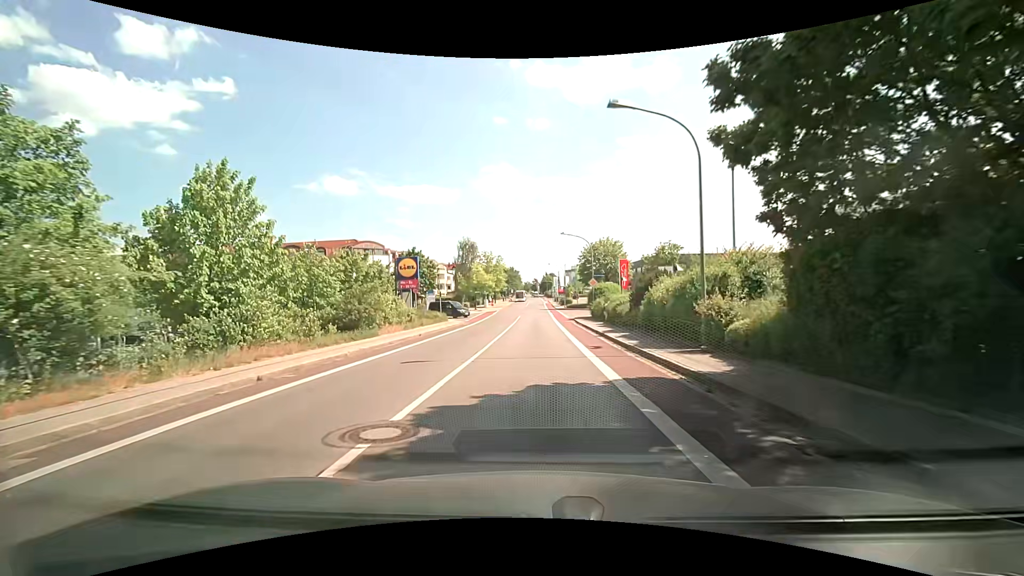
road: tertiary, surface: asphalt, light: Day
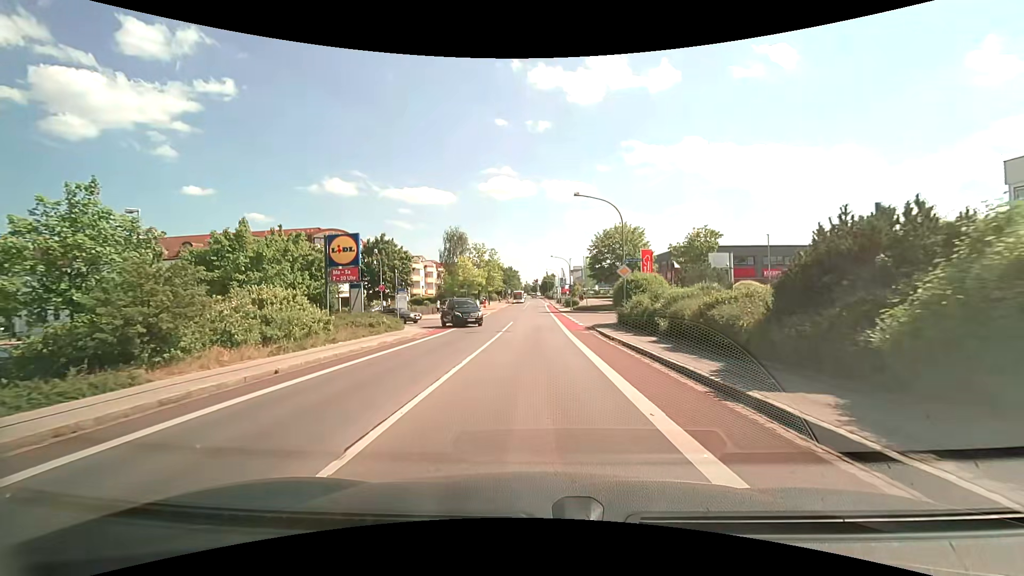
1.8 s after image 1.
(-0.1, +15.0) m; -1°
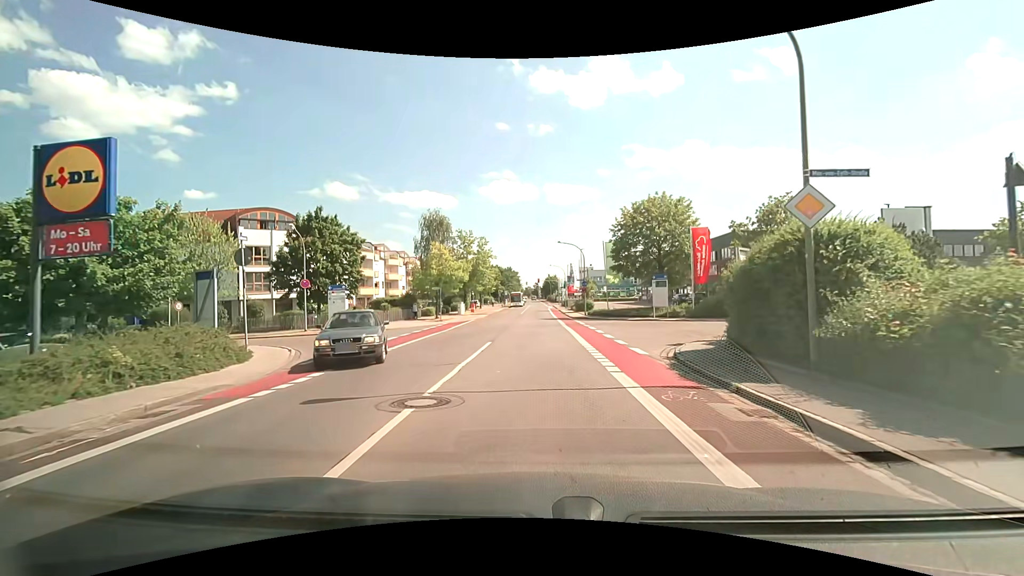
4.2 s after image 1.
(-0.1, +17.9) m; 0°
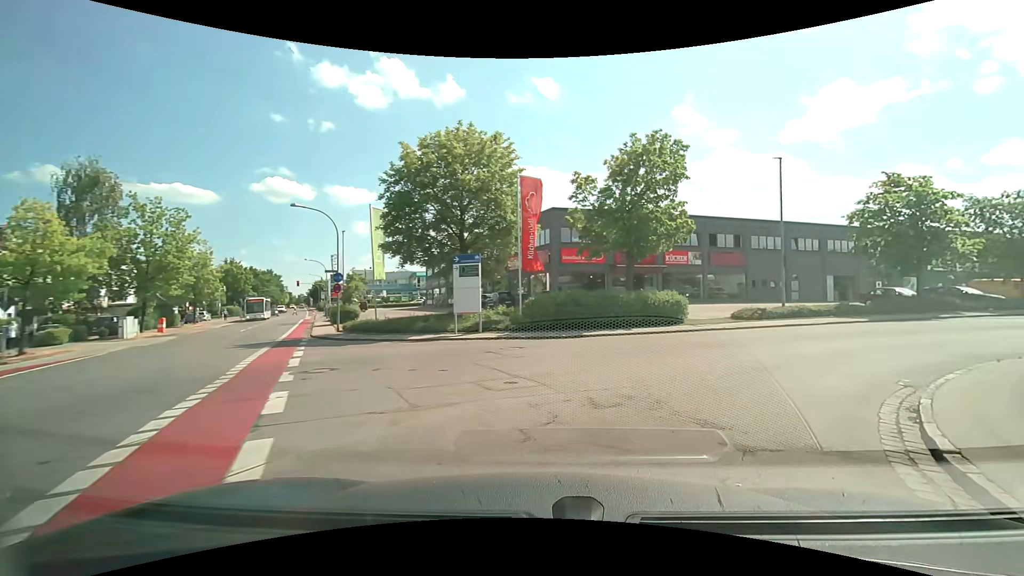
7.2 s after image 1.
(+2.4, +18.9) m; +23°
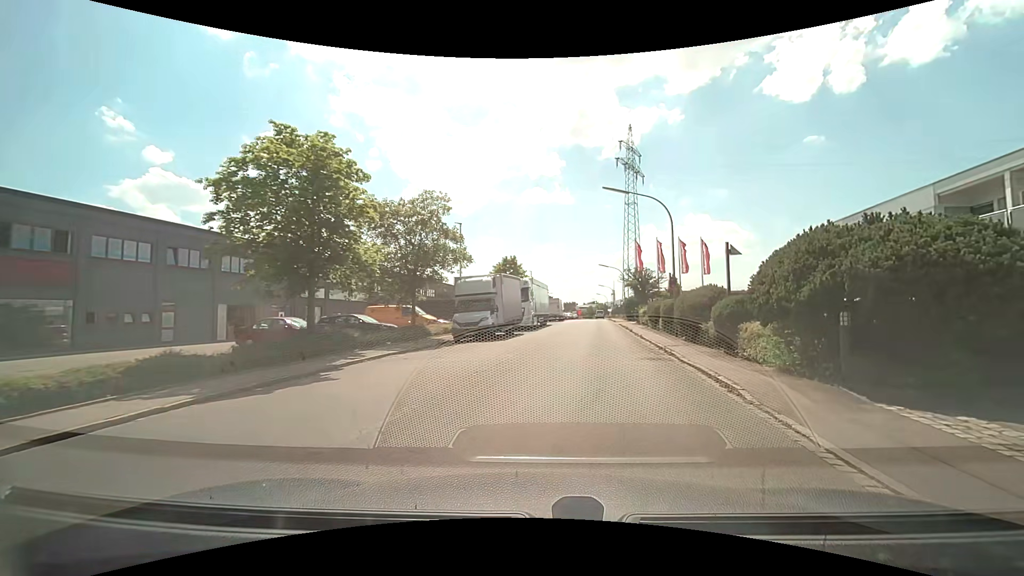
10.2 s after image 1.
(+9.3, +15.2) m; +59°
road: unclassified
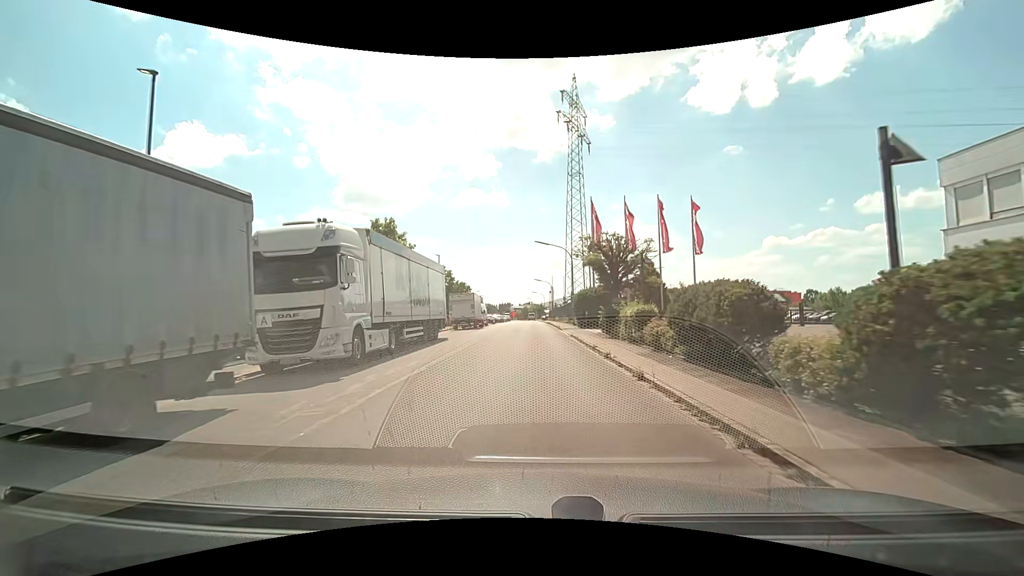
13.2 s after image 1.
(+2.9, +23.7) m; +9°
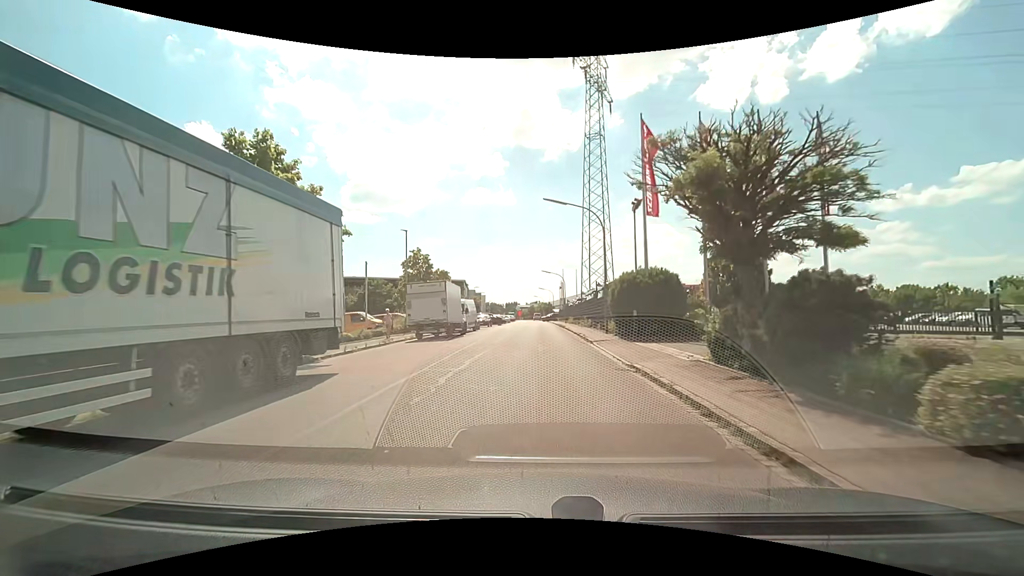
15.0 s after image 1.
(-0.3, +16.2) m; -1°
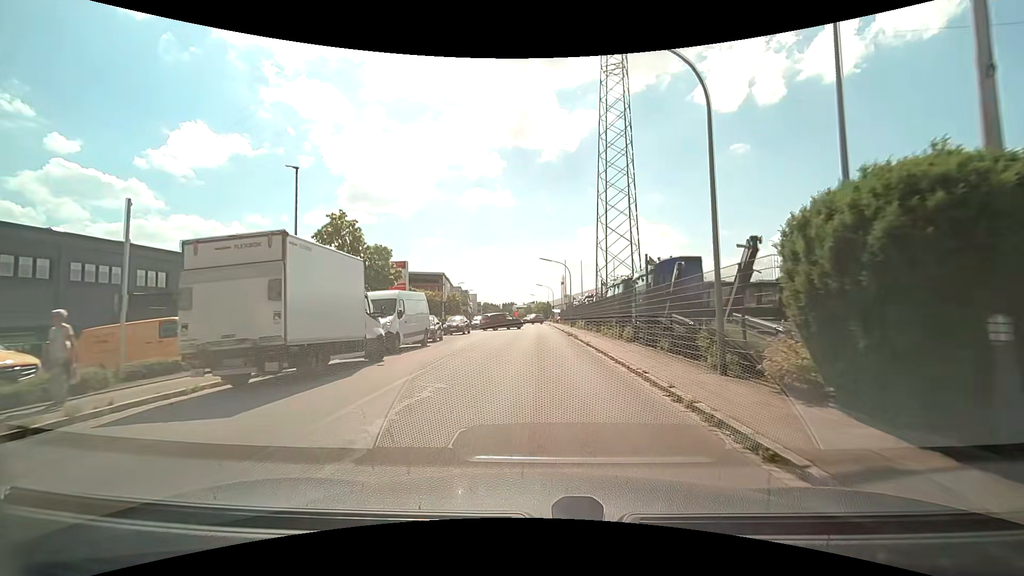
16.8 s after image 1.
(0.0, +16.9) m; 0°
(0, +10) (0, +20) (0, +30) (0, +40) (0, +50) (0, +60) (0, +70) (0, +80) (0, +90) (0, +100) m
